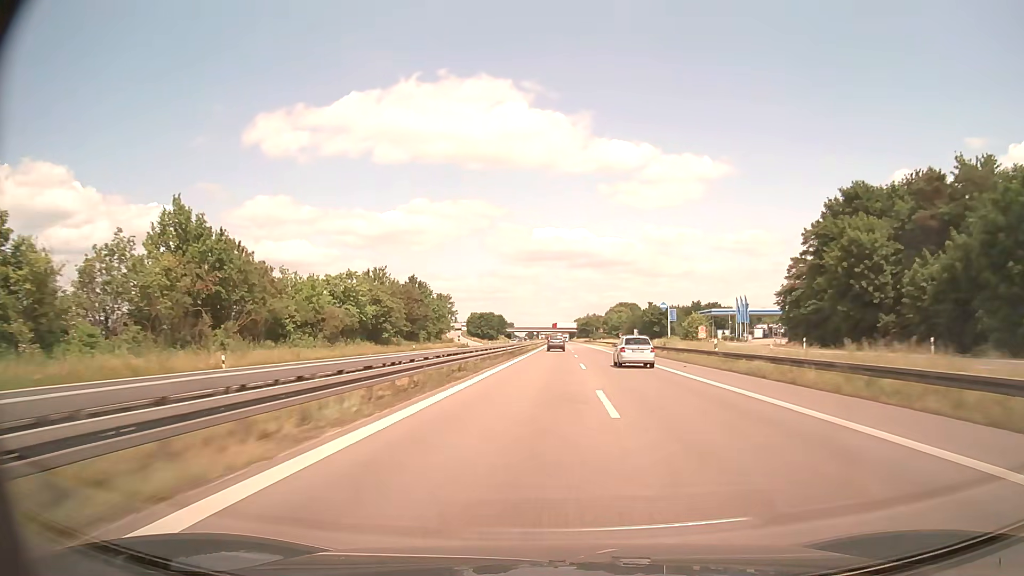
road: trunk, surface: asphalt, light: Day
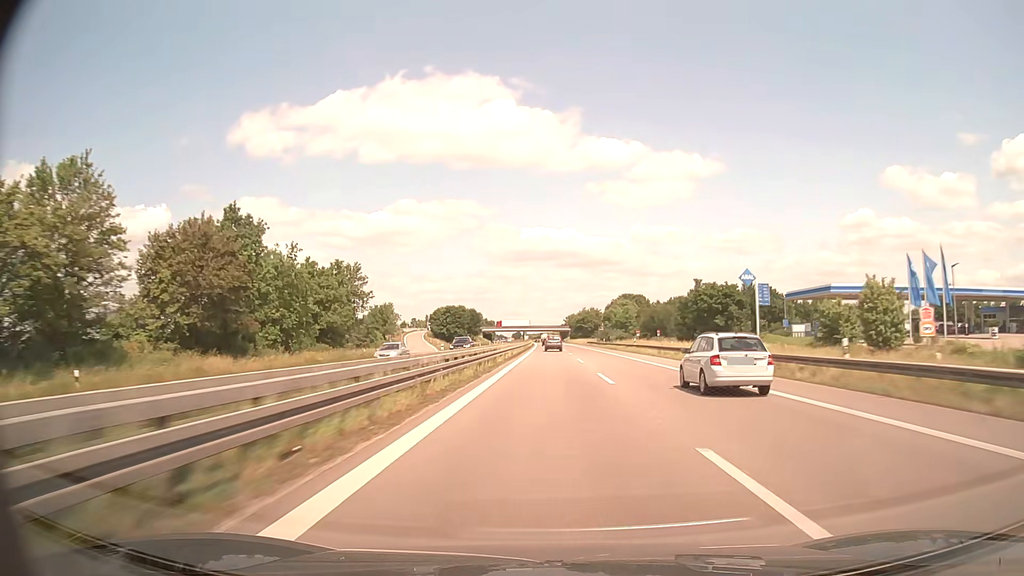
(+0.7, +63.2) m; +1°
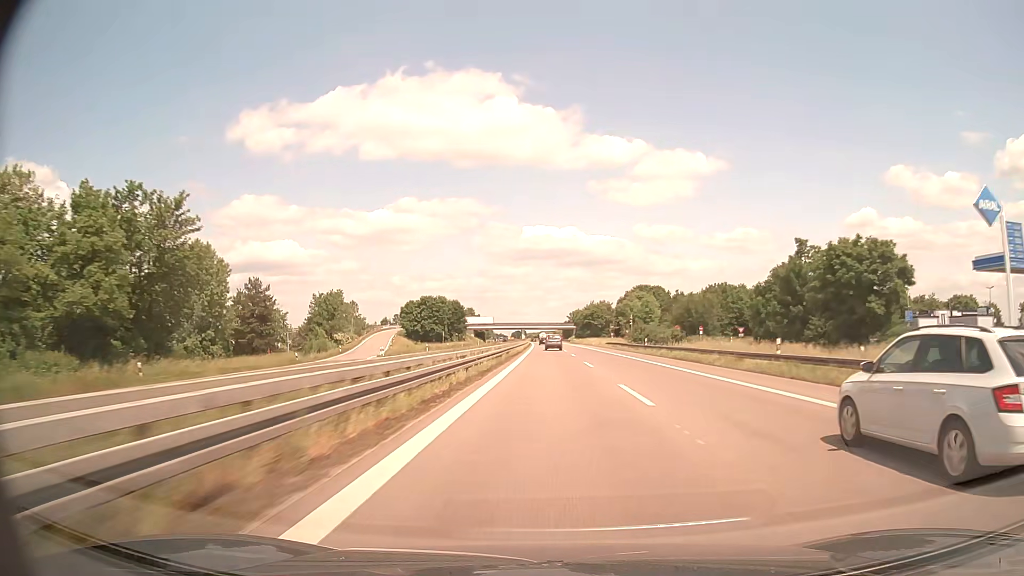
(-0.1, +42.6) m; 0°
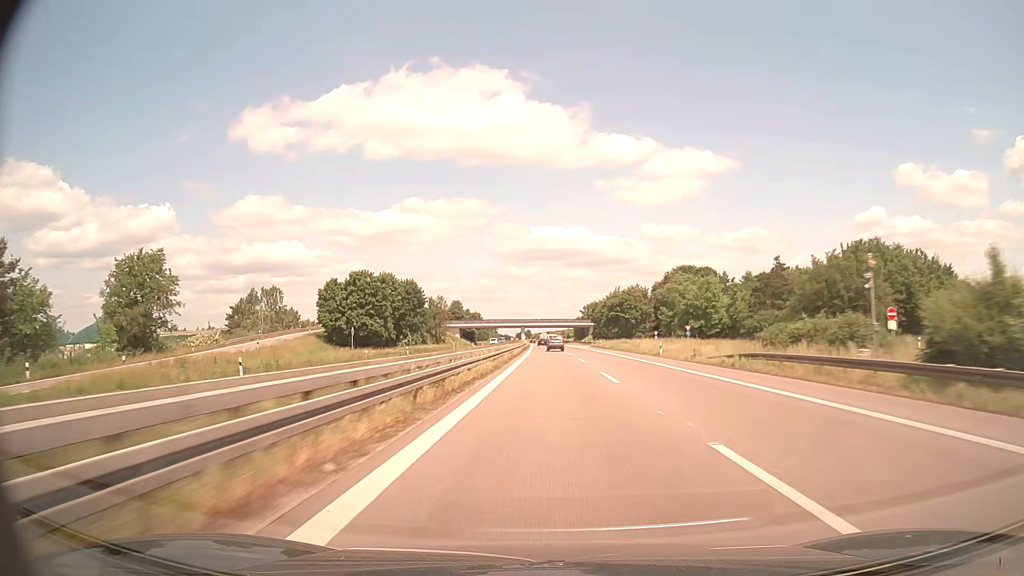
(-0.2, +64.6) m; -1°
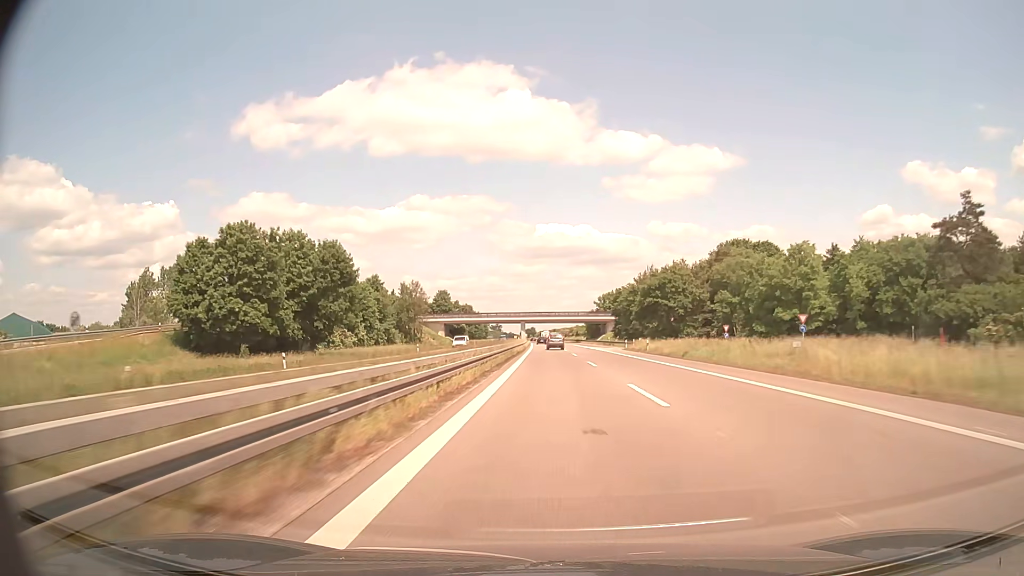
(-0.2, +43.4) m; -1°
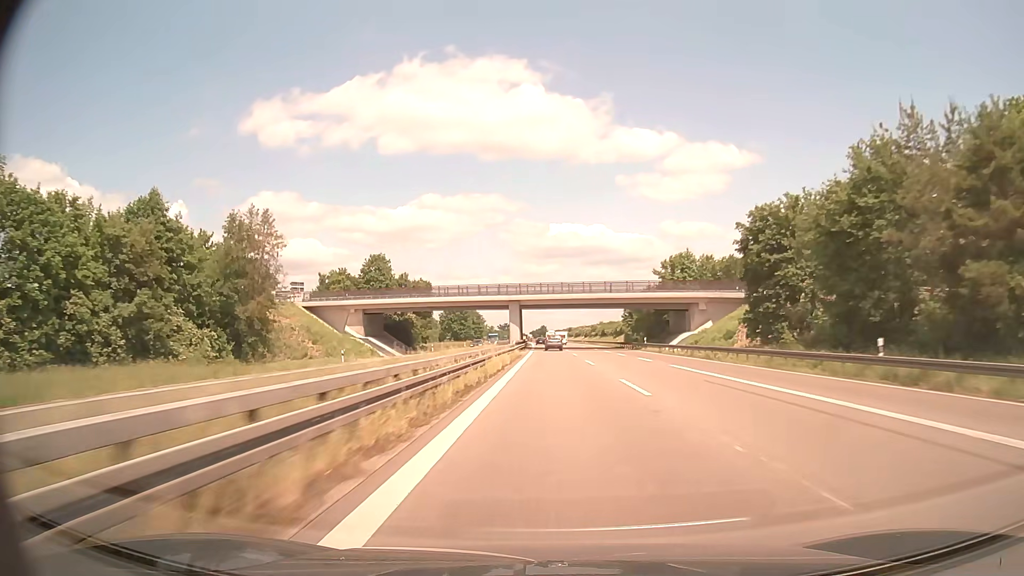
(-0.7, +86.8) m; -1°
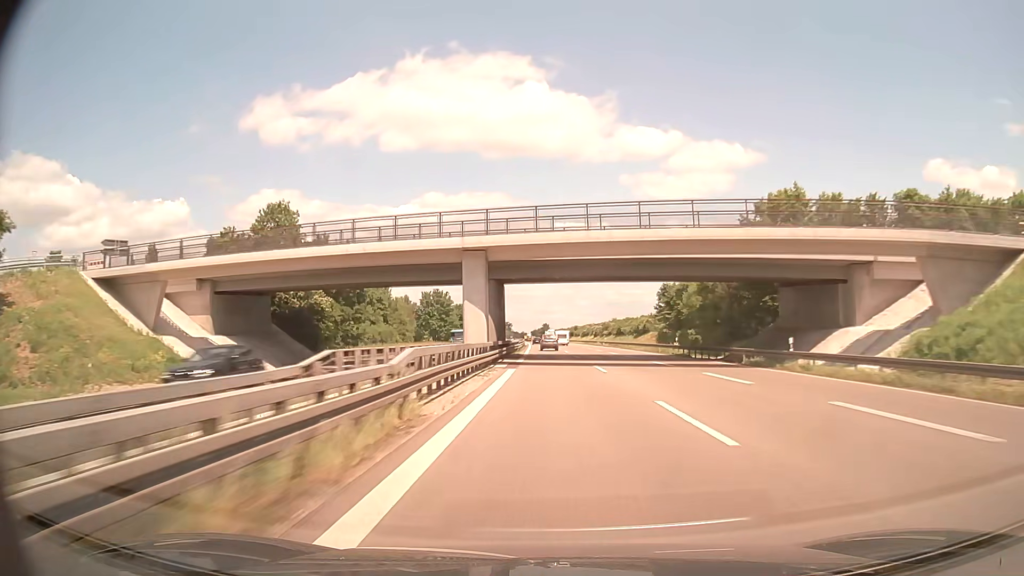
(0.0, +43.3) m; 0°
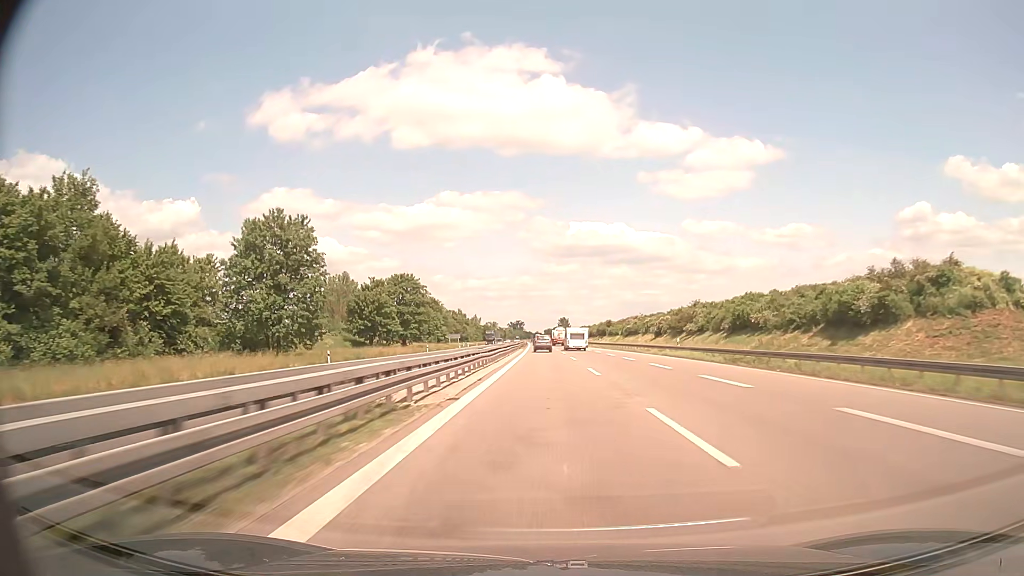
(-1.0, +108.8) m; -1°
(0, +10) (0, +20) (0, +30) (0, +40) (0, +50) (0, +60) (0, +70) (-1, +80) (-1, +90) (-1, +100) m
